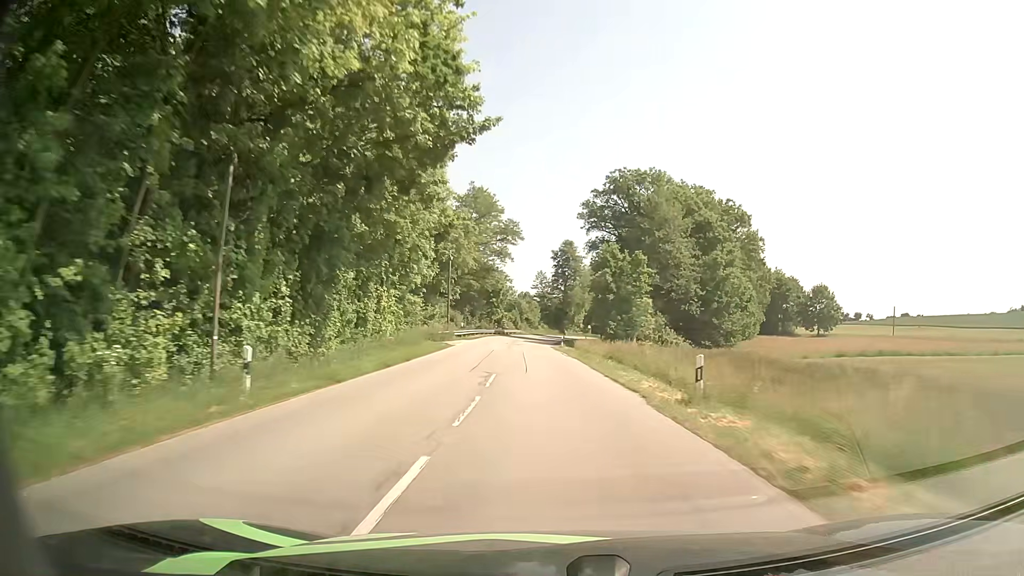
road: secondary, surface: asphalt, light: Day
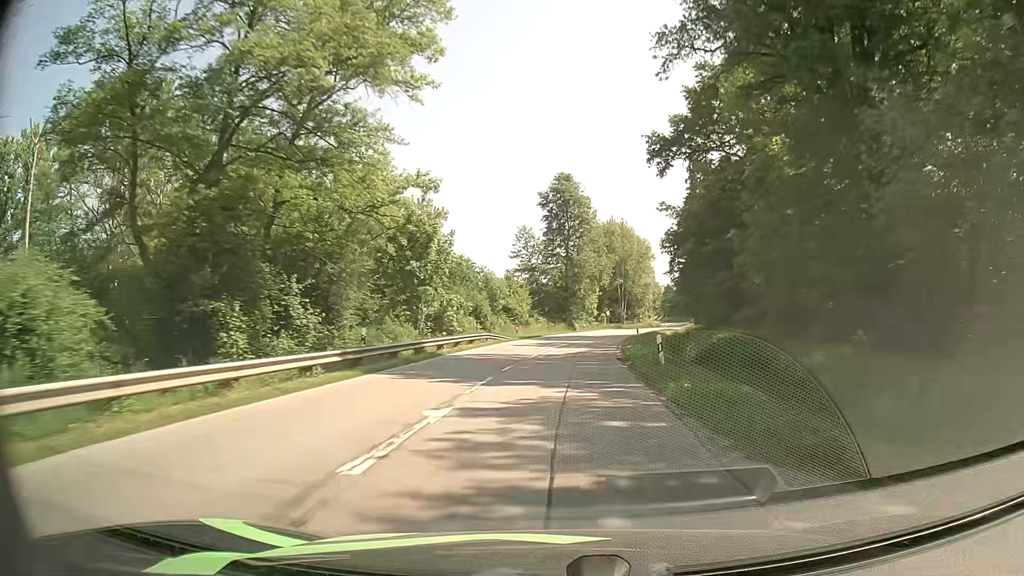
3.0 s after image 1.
(-1.8, +64.9) m; +1°
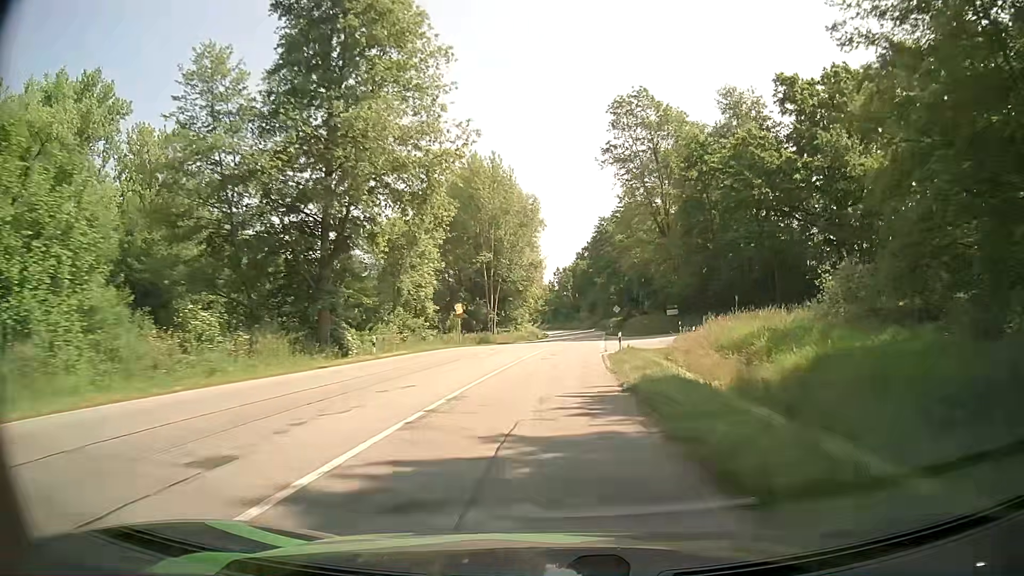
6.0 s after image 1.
(+6.4, +64.2) m; +11°
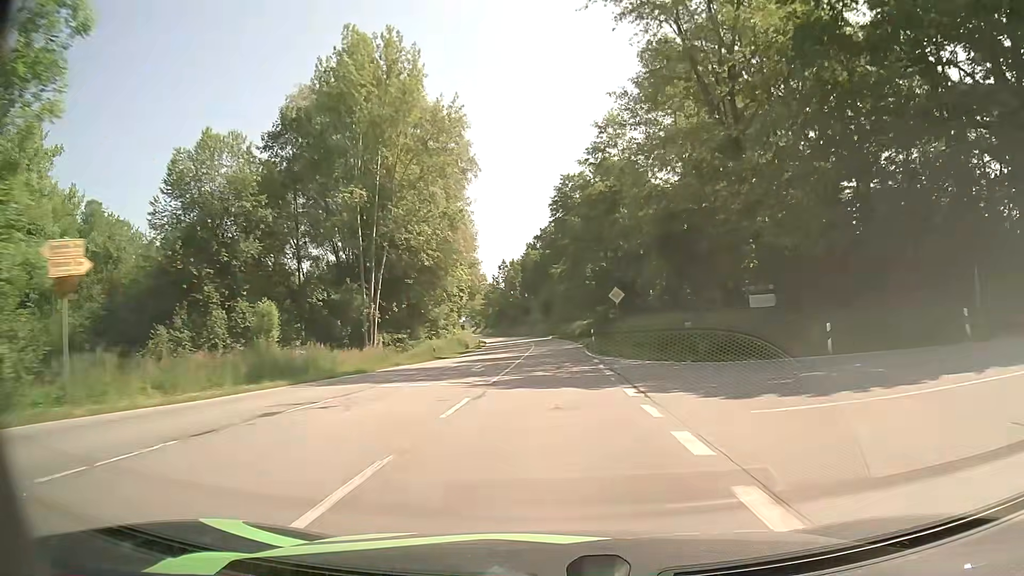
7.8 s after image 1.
(+1.5, +40.0) m; +4°
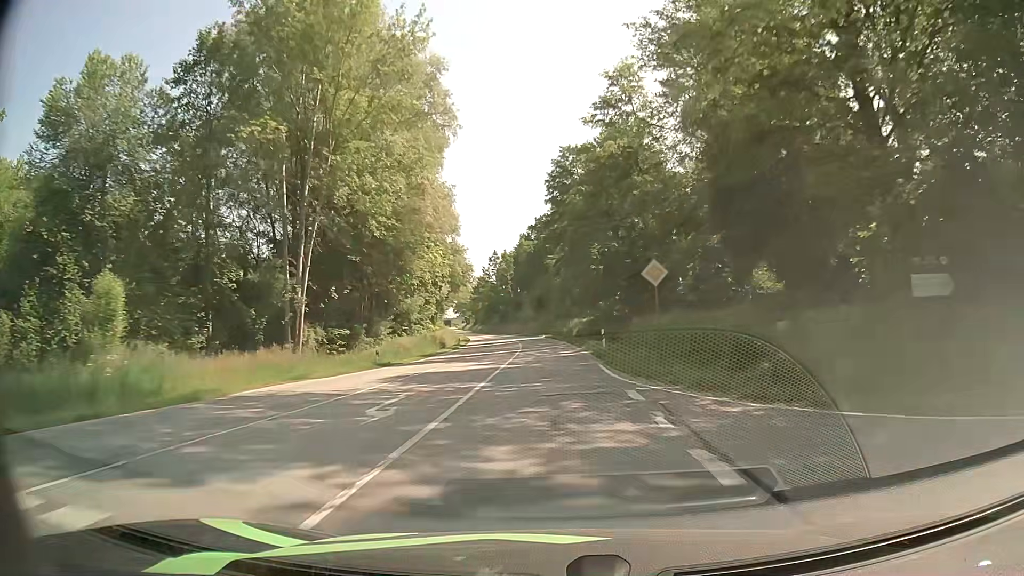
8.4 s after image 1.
(+0.1, +13.4) m; +1°
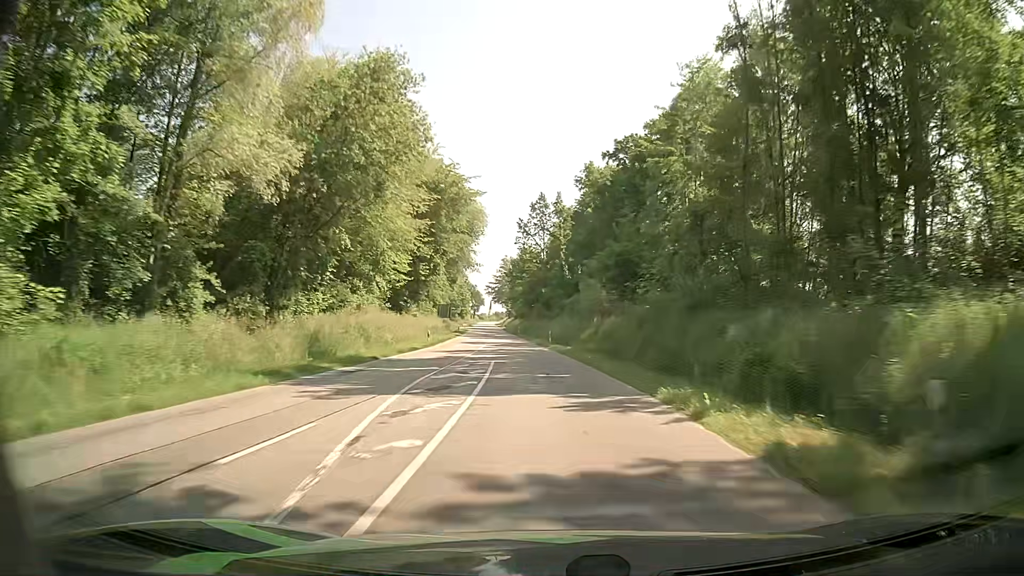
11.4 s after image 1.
(-2.1, +69.7) m; -5°
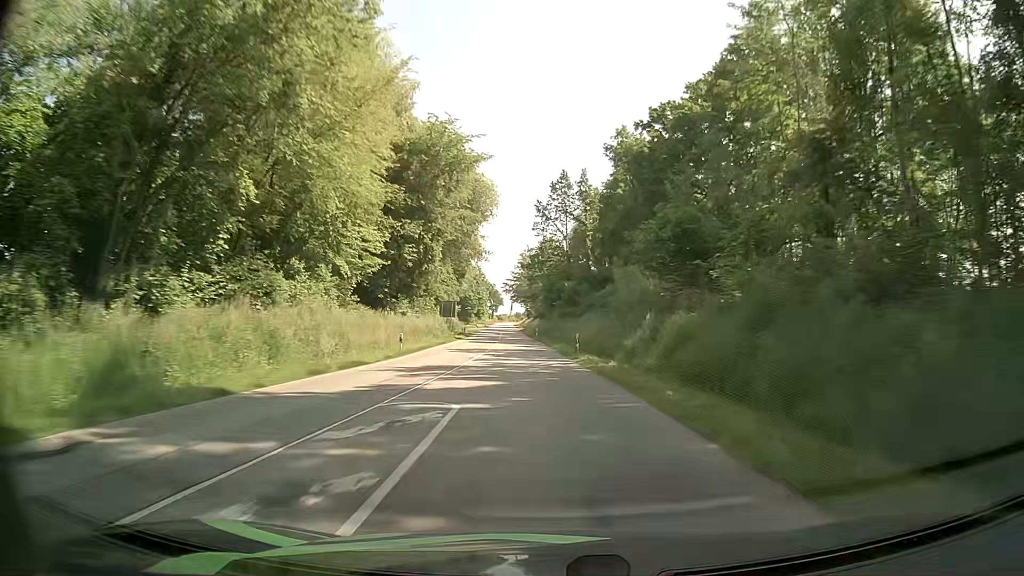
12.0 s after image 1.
(-0.2, +14.5) m; -2°
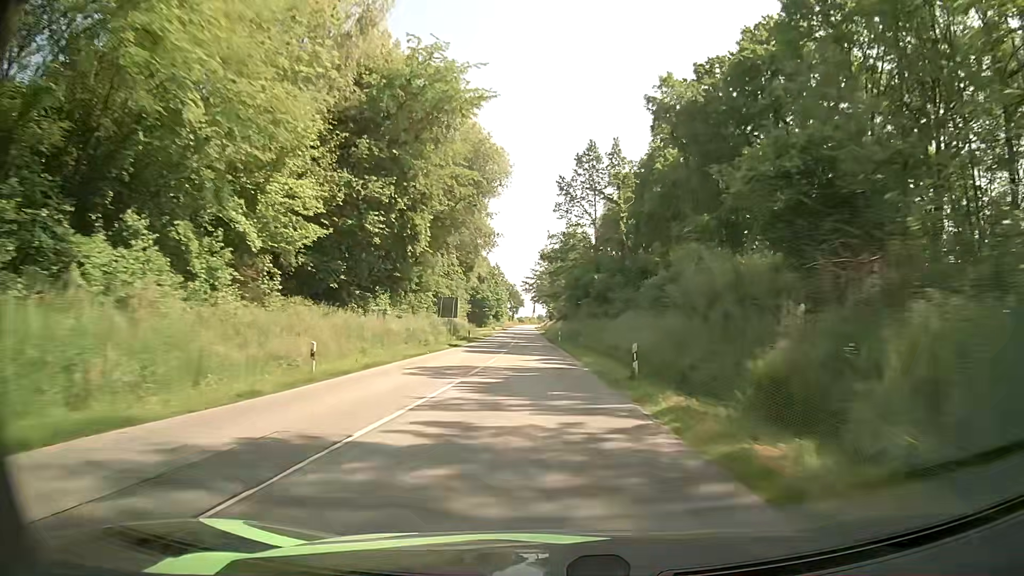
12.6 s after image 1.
(-0.3, +14.6) m; -2°
(0, +10) (0, +20) (-1, +30) (-1, +40) (-1, +50) (-2, +60) (-2, +70) (-2, +80) (-3, +90) (-3, +100) m
